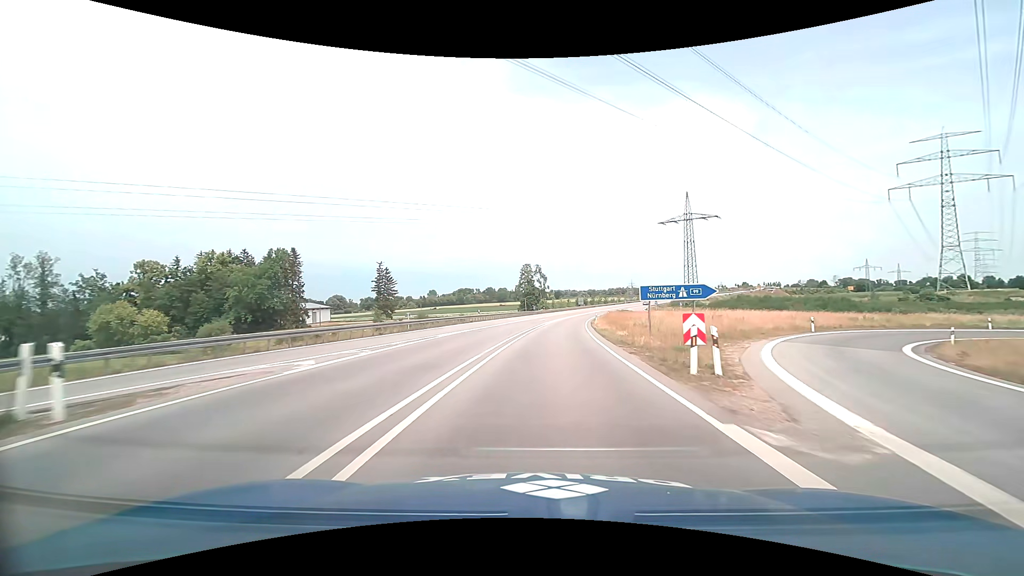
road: trunk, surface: asphalt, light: Day
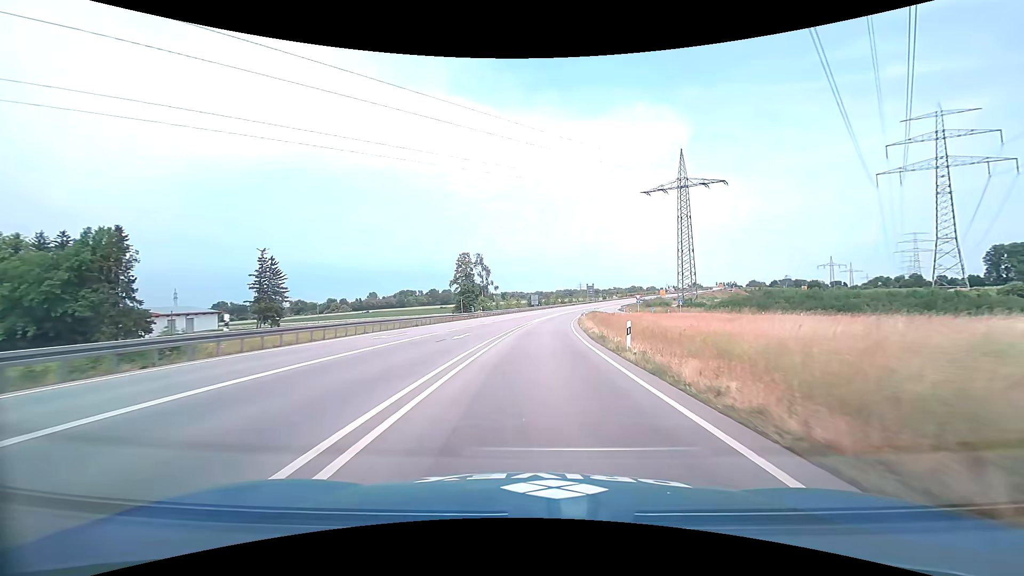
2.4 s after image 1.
(+2.1, +41.2) m; +6°
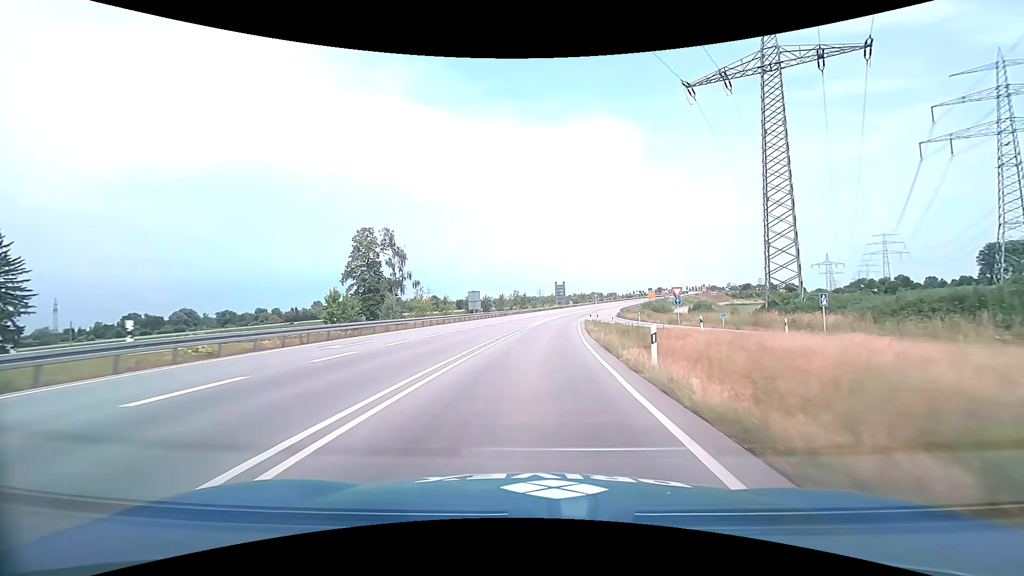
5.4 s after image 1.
(+2.7, +53.1) m; +5°
(0, +10) (0, +20) (+1, +30) (+2, +40) (+2, +50) (+4, +60) (+5, +70) (+7, +80) (+8, +89) (+11, +99) m
